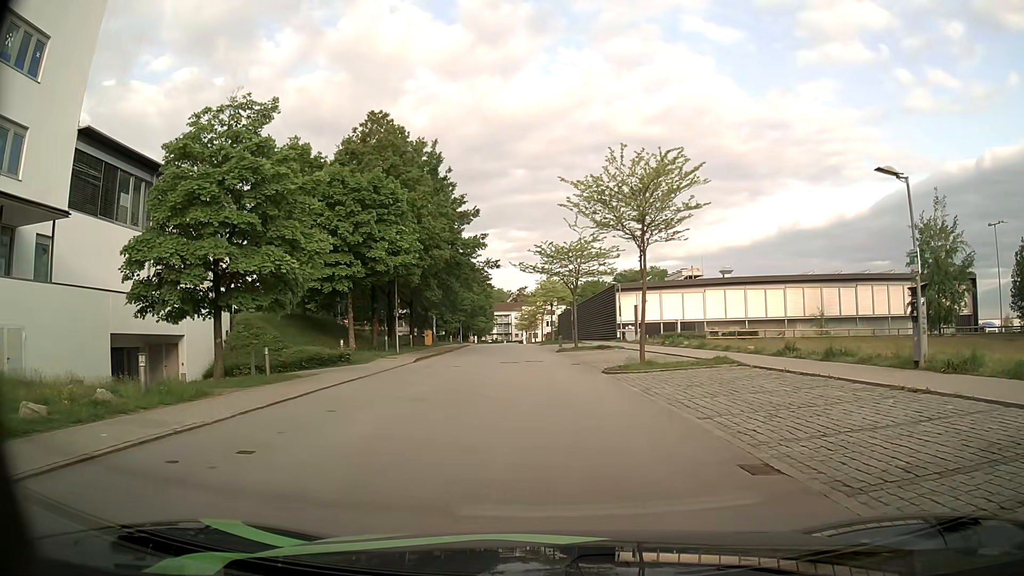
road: residential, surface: asphalt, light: Day
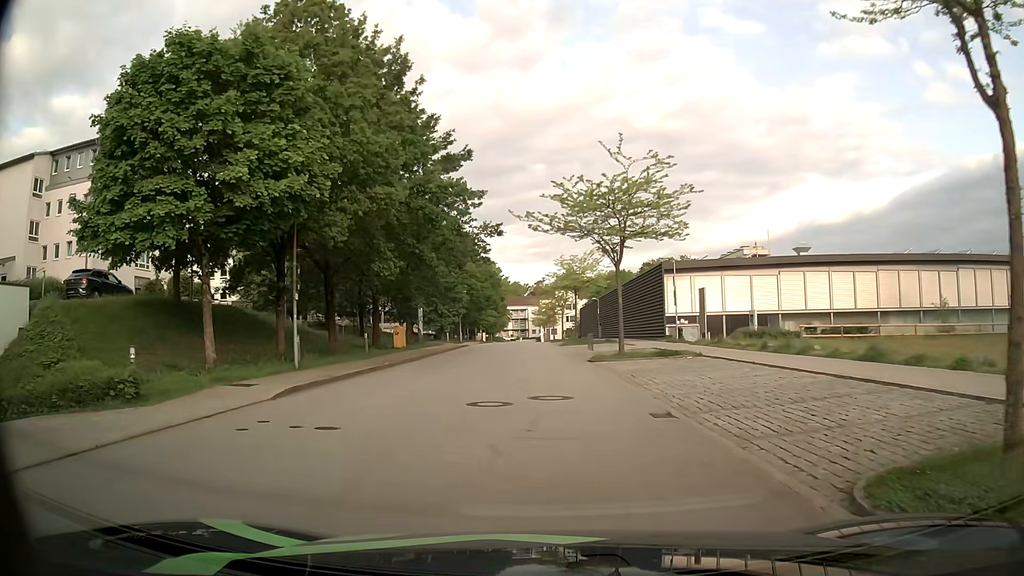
(-0.1, +17.4) m; 0°
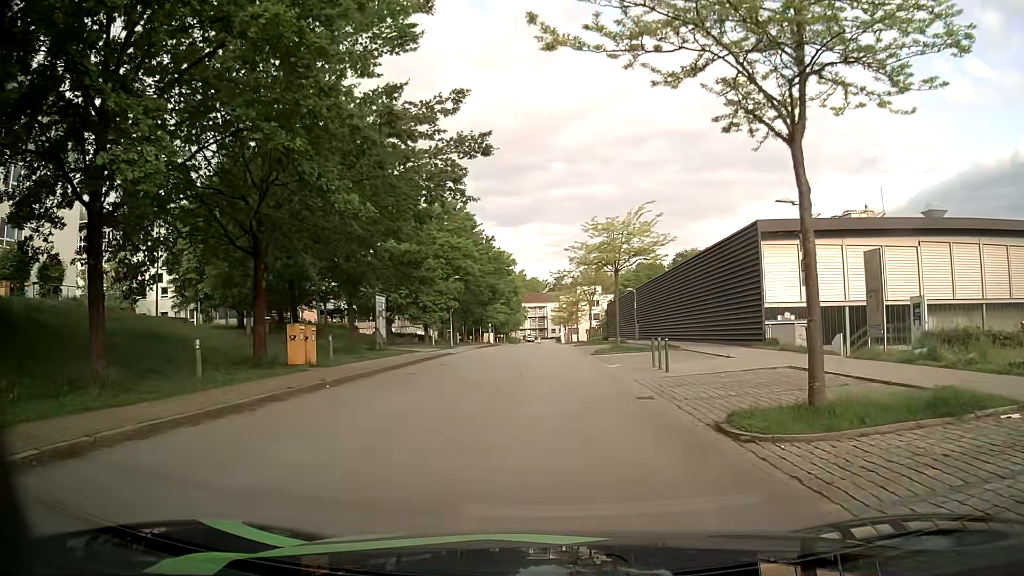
(-0.5, +18.3) m; -2°
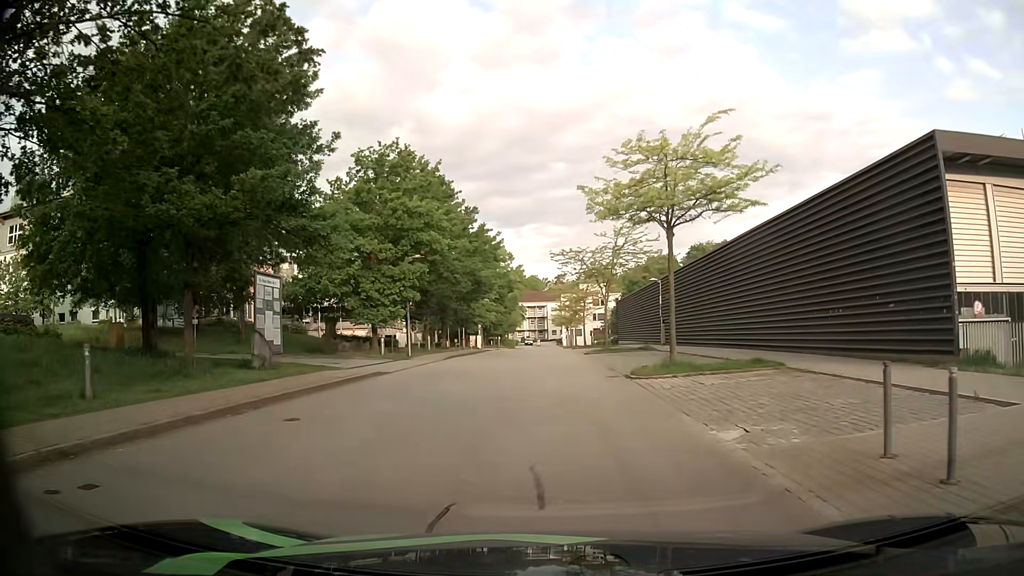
(-0.1, +15.0) m; 0°
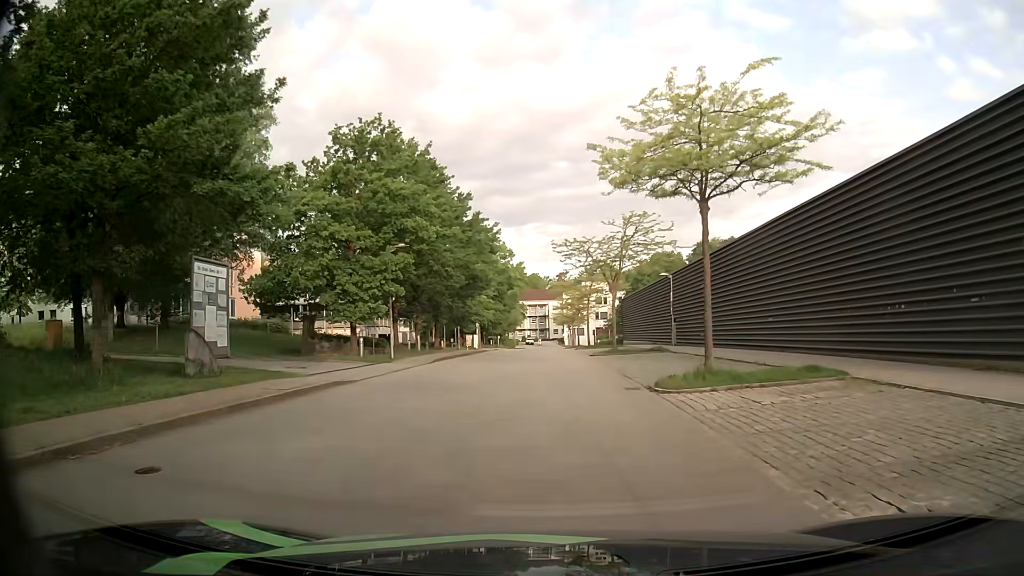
(0.0, +4.1) m; 0°
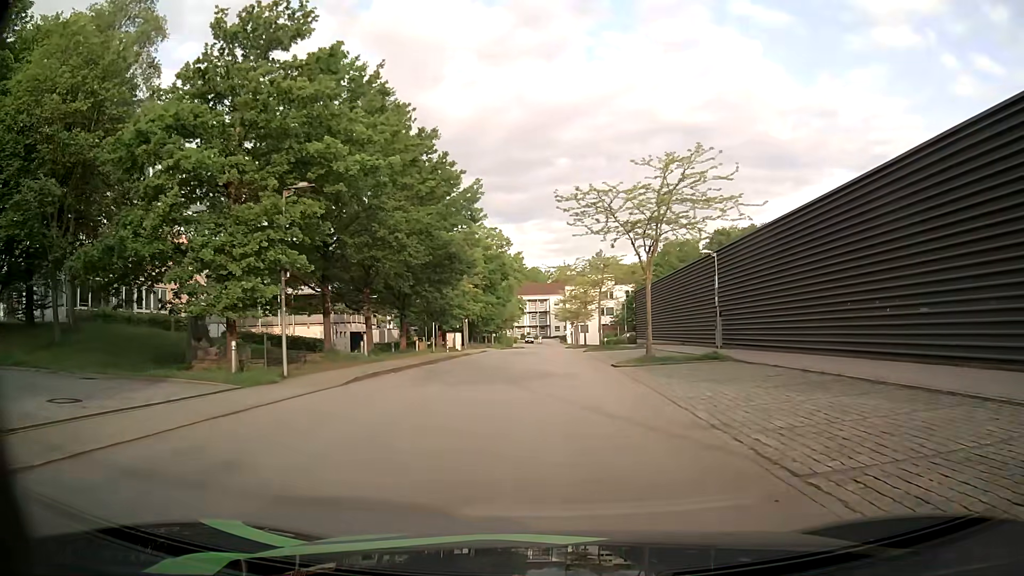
(-0.1, +12.6) m; 0°
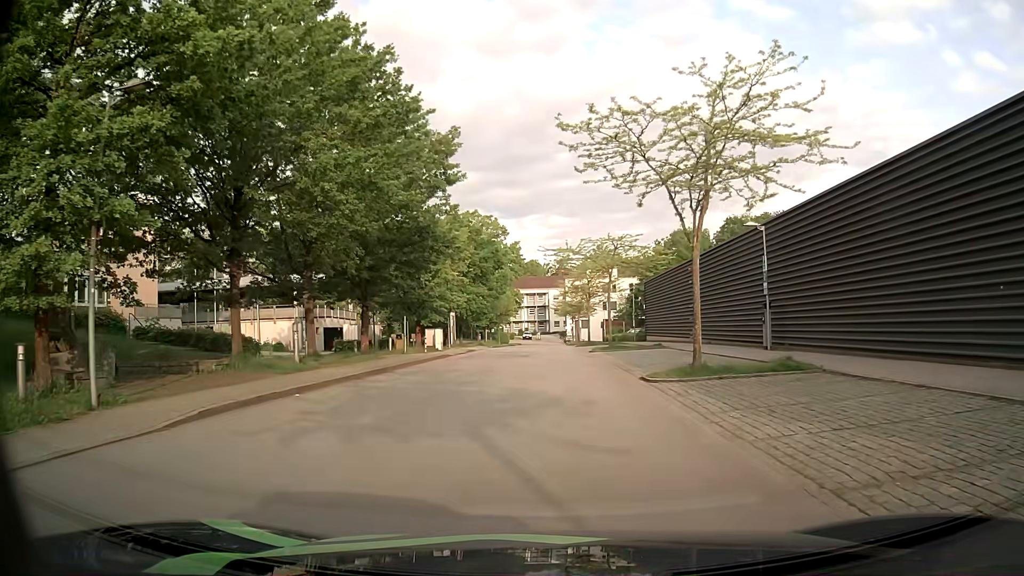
(0.0, +8.2) m; -1°
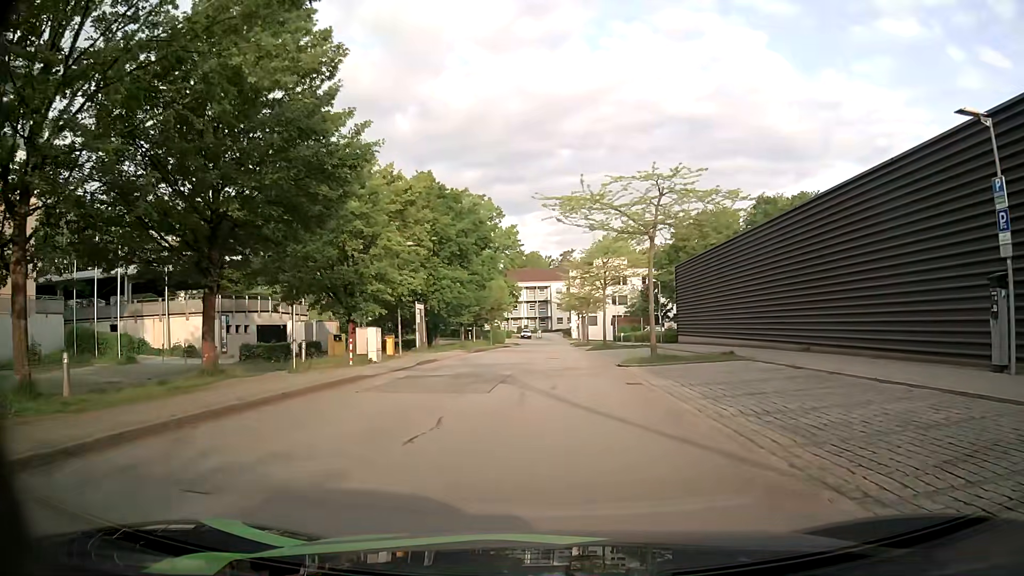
(+0.2, +15.5) m; +1°
